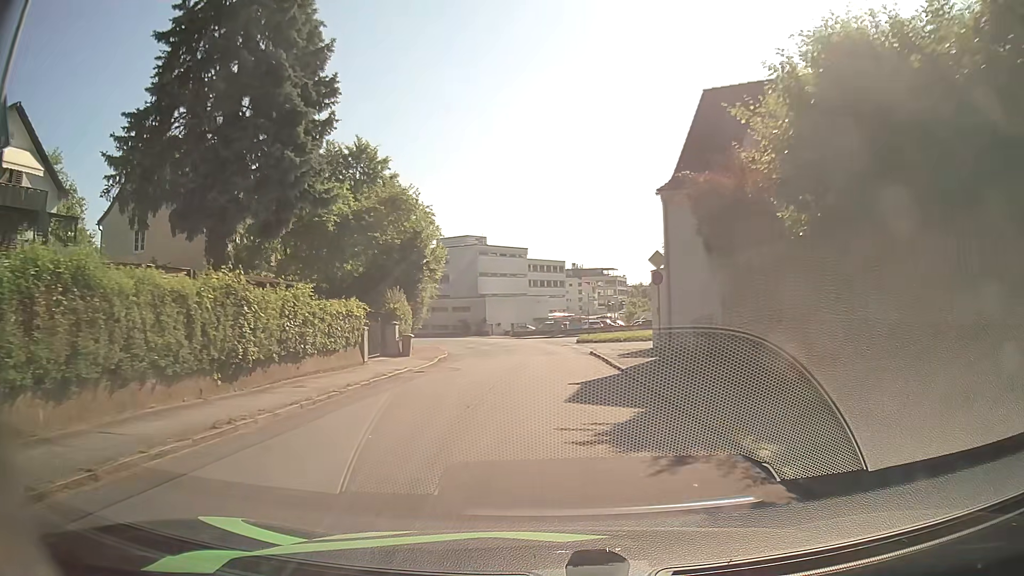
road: residential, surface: asphalt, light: Day
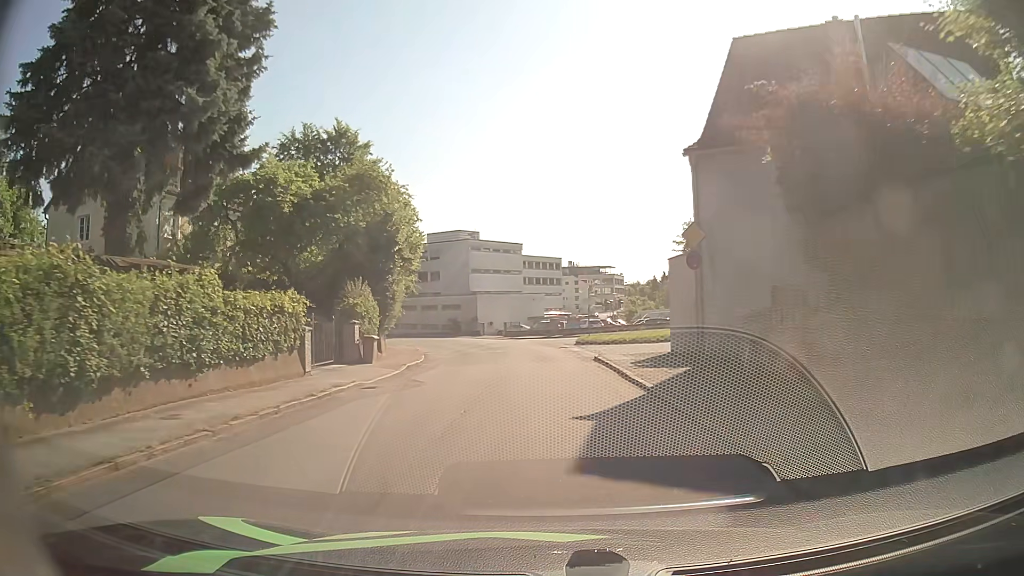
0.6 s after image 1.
(0.0, +5.3) m; +1°
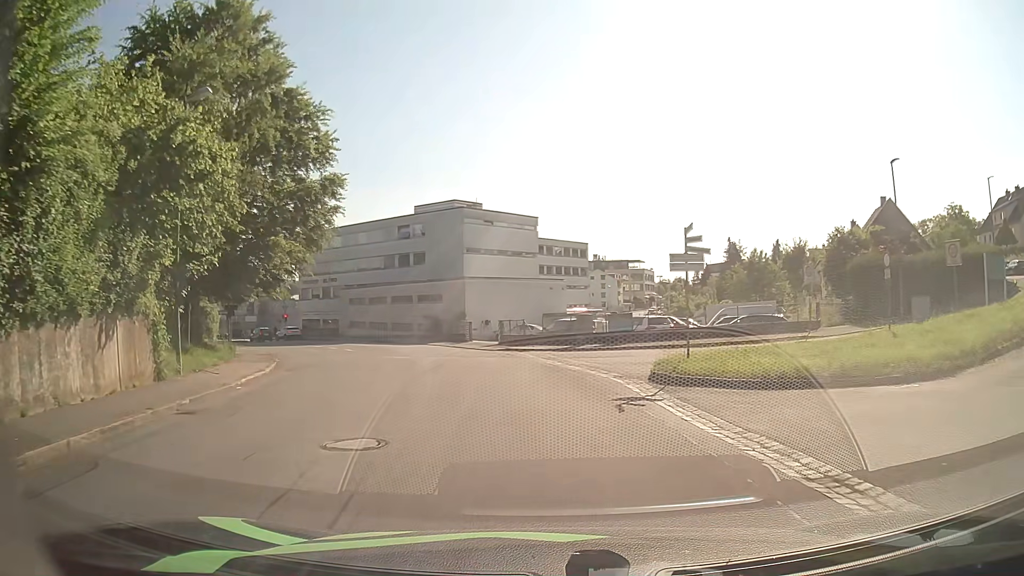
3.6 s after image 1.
(-0.2, +26.1) m; -2°
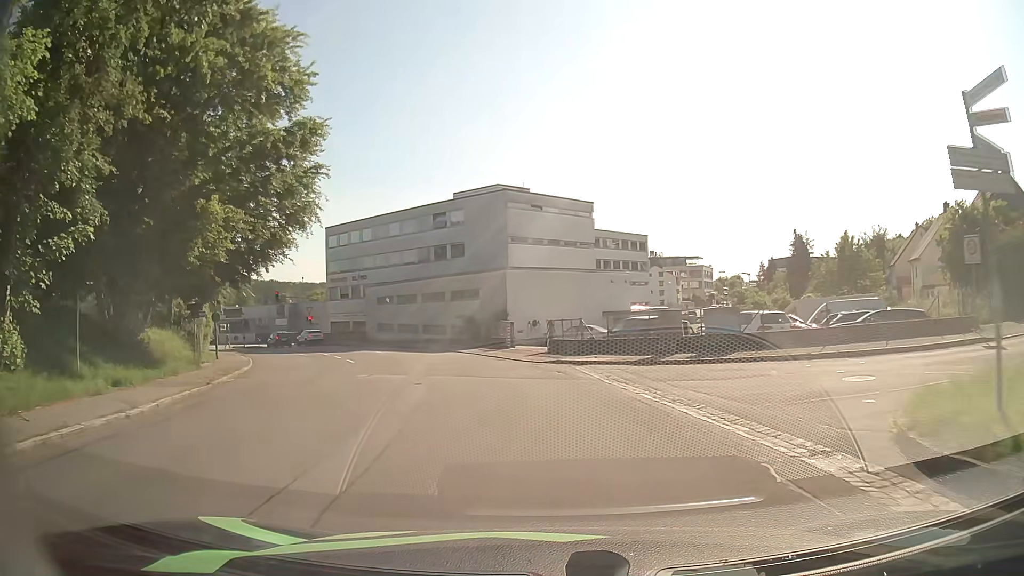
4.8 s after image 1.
(-0.3, +9.9) m; -5°
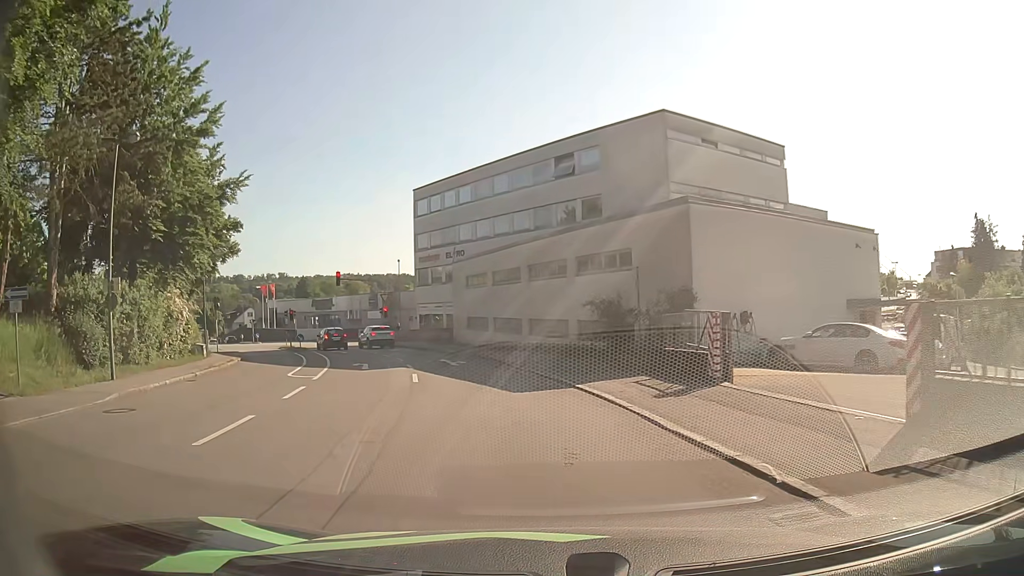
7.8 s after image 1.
(-2.0, +21.7) m; -12°
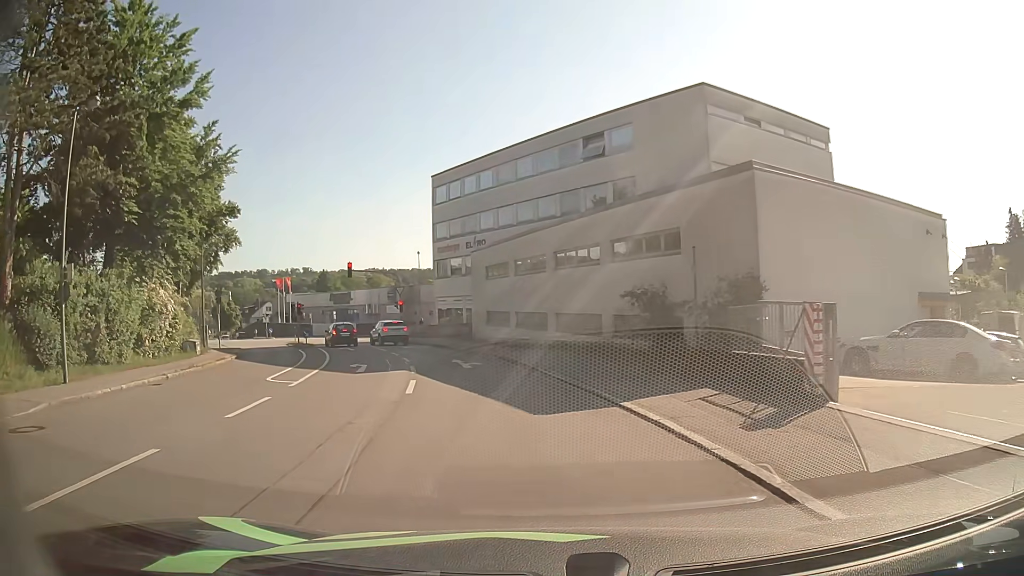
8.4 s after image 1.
(0.0, +3.8) m; -2°
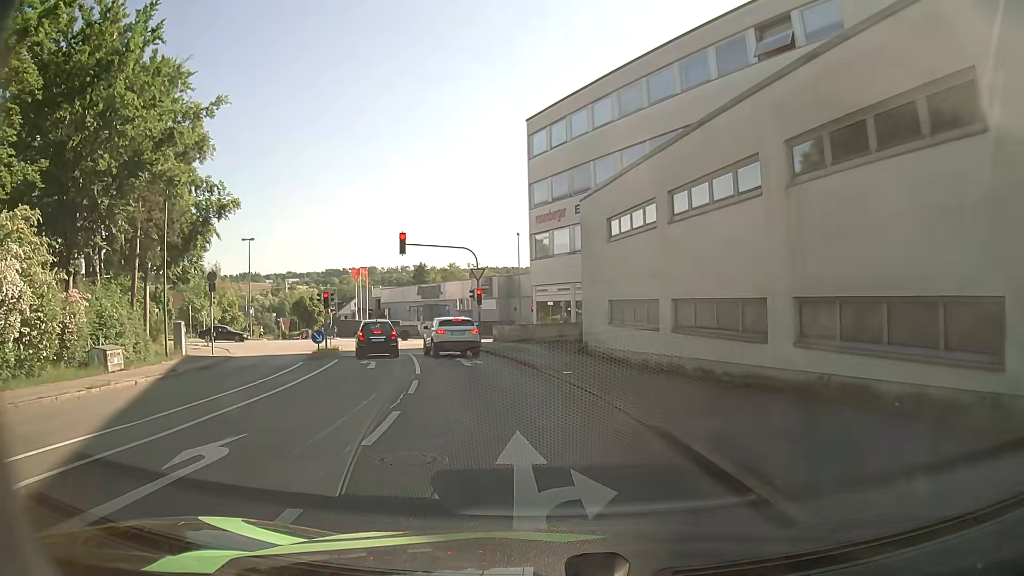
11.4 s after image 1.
(-1.3, +16.5) m; -9°
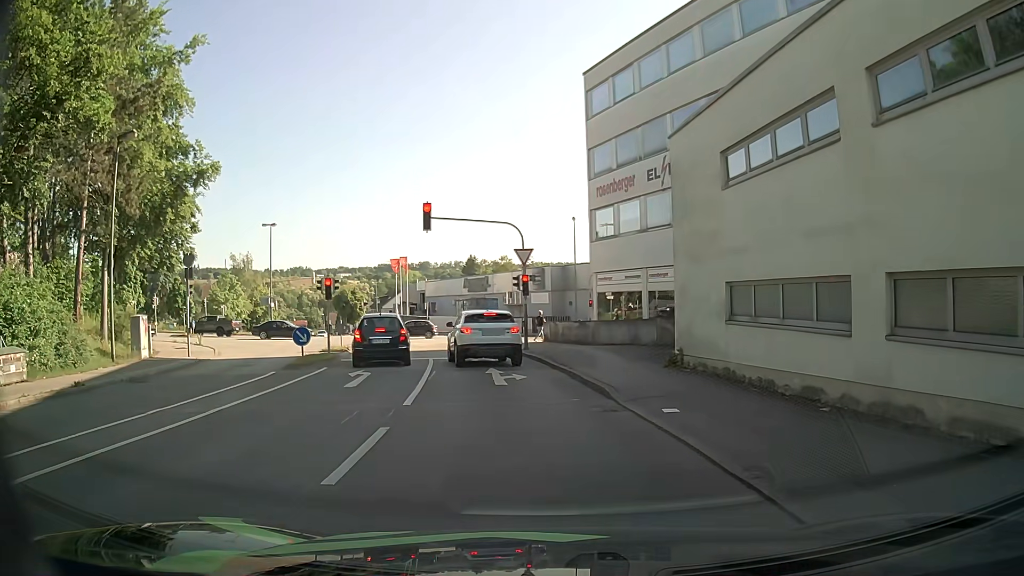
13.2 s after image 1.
(-0.4, +7.7) m; -4°
